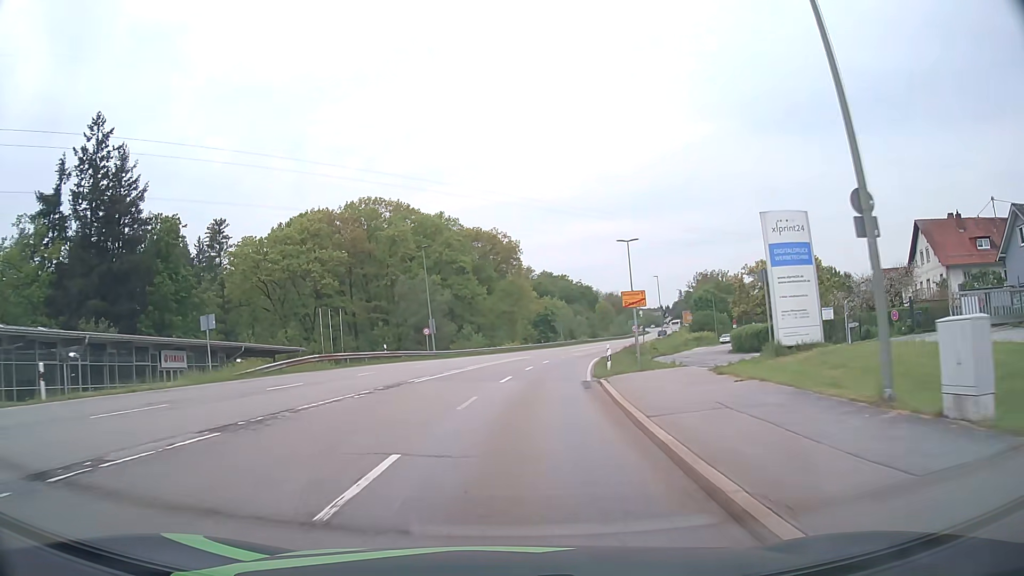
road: secondary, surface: asphalt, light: Day
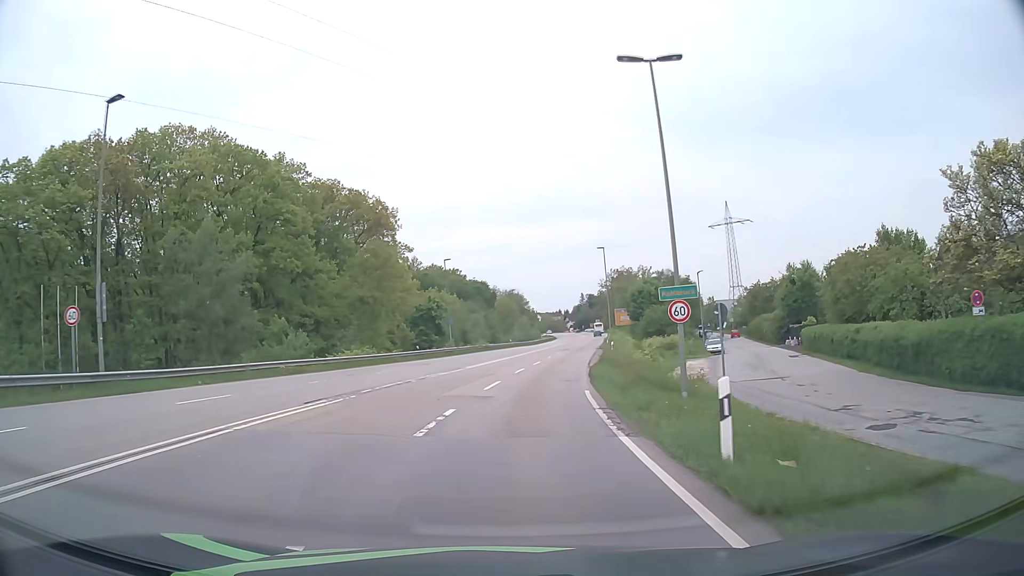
(+3.2, +39.3) m; +9°
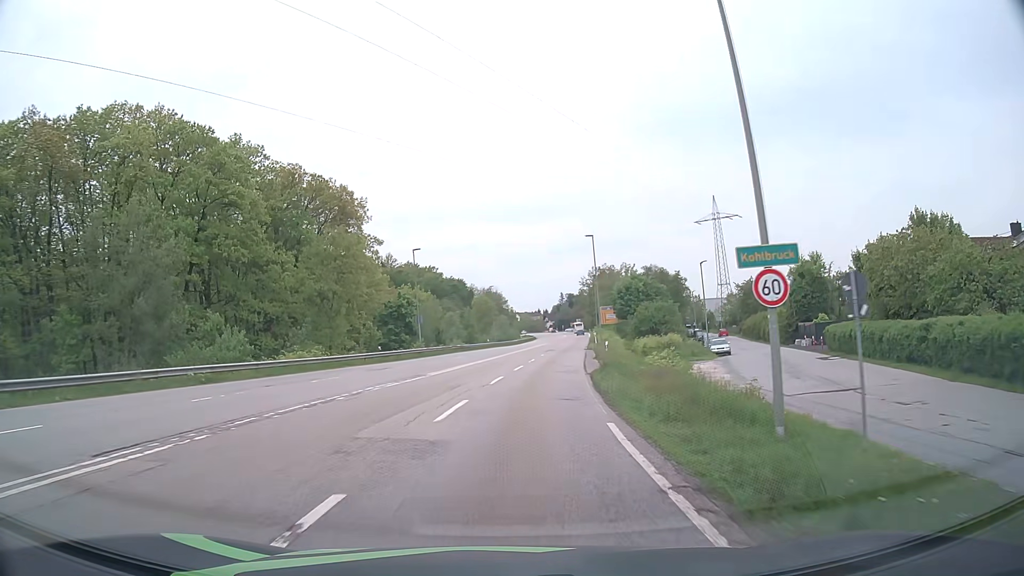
(+0.1, +7.9) m; +2°
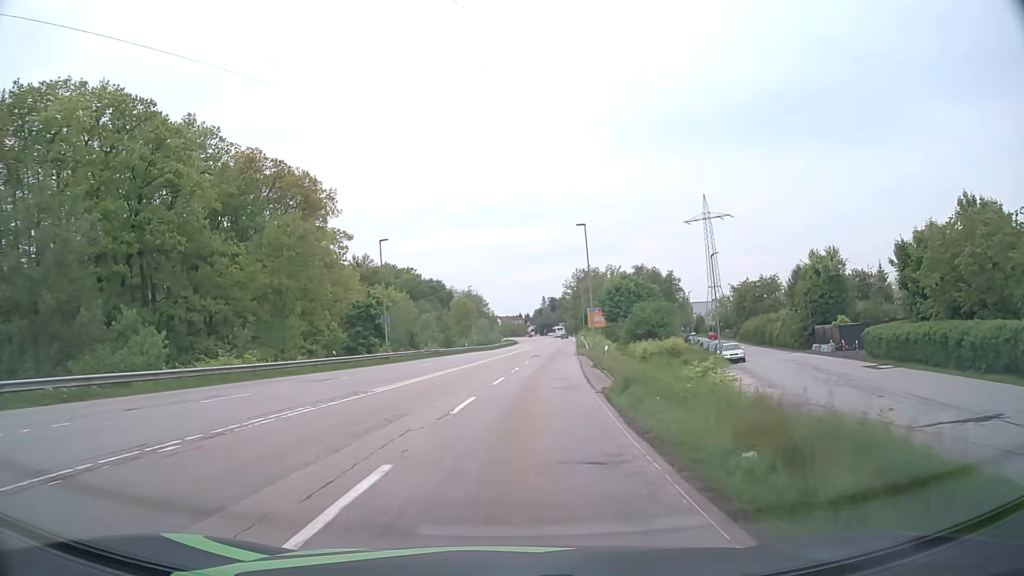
(+0.1, +8.0) m; +2°
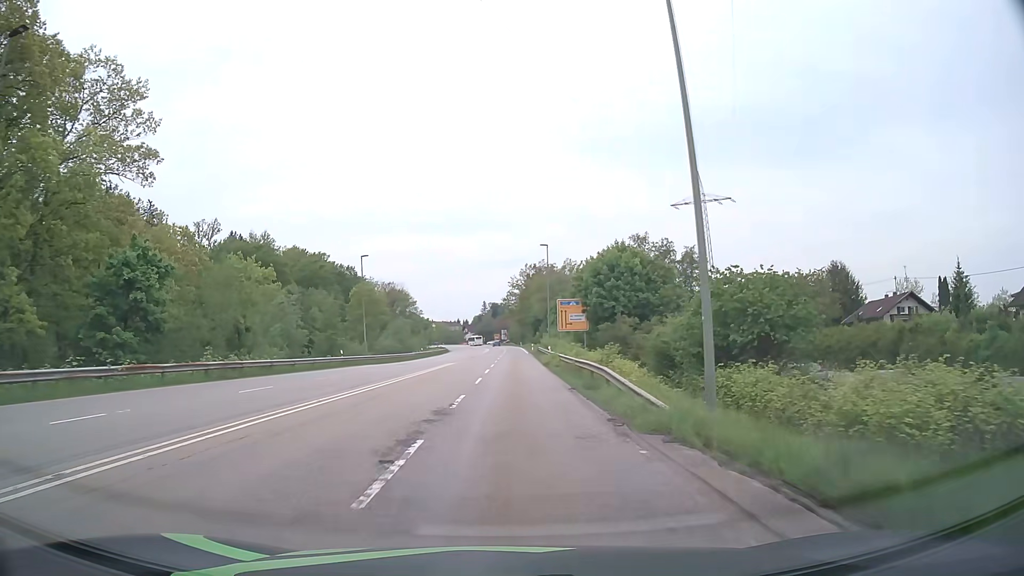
(+2.4, +41.7) m; +5°
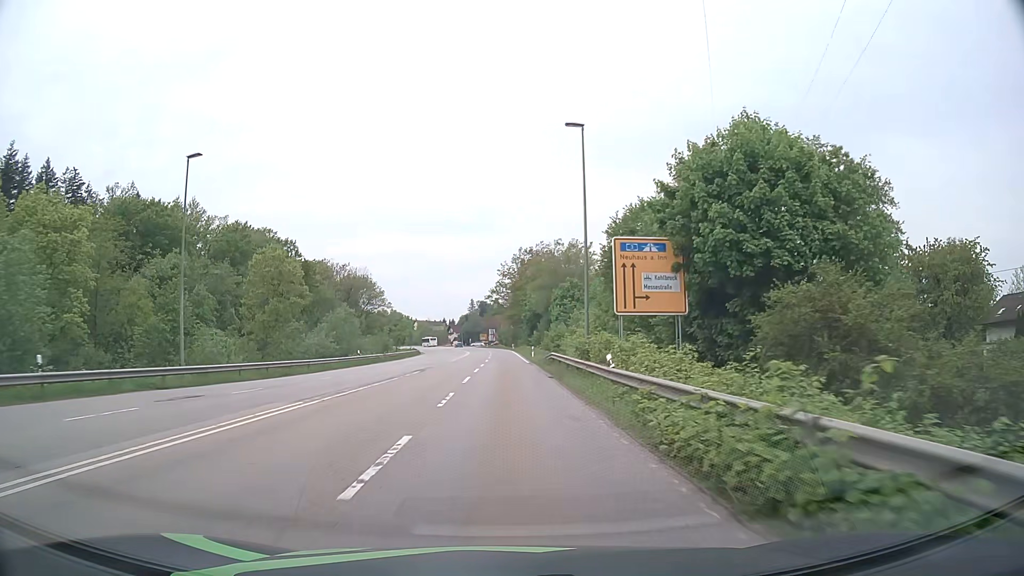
(+0.4, +35.4) m; +1°
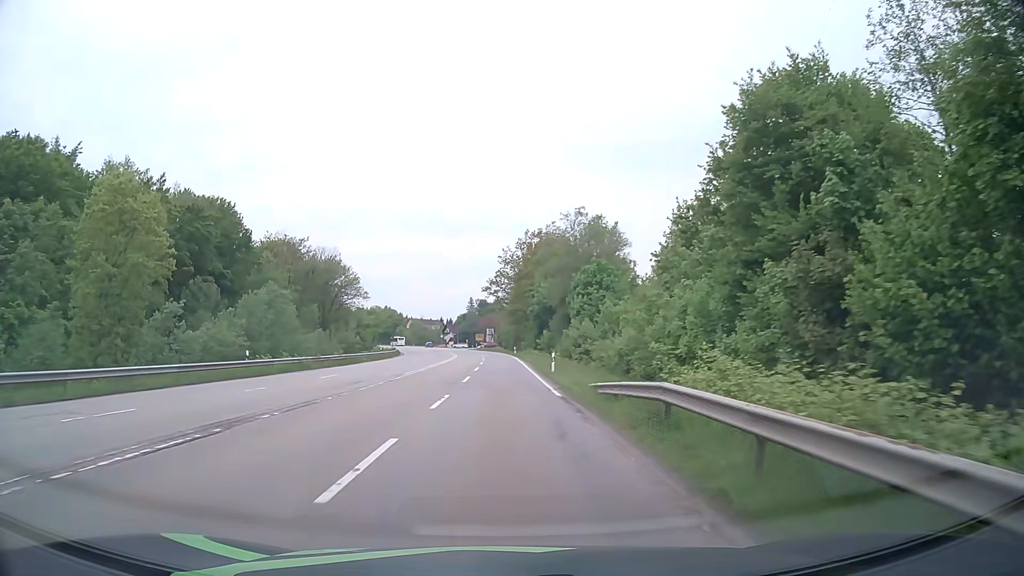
(+0.1, +26.9) m; 0°
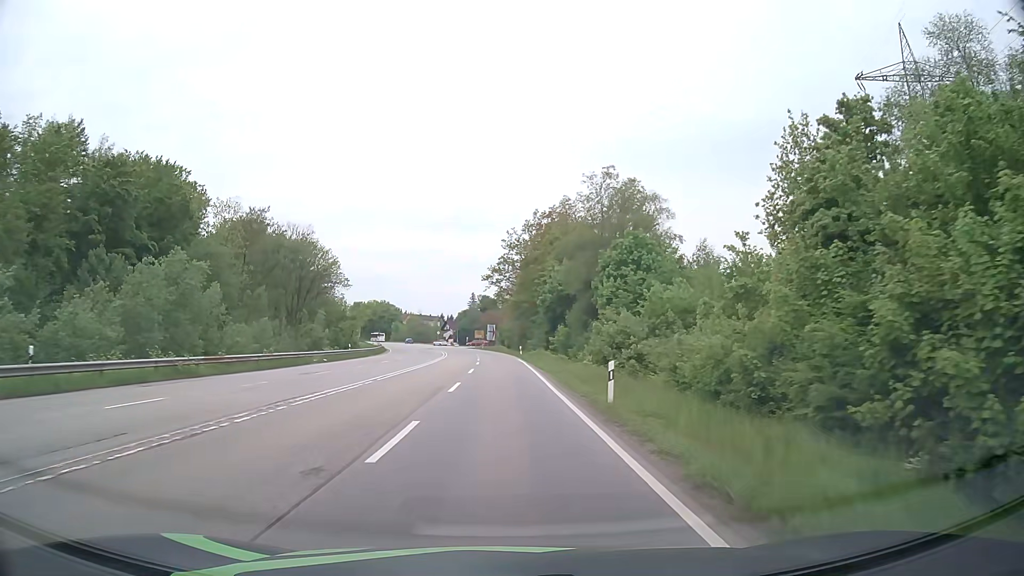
(0.0, +18.1) m; 0°
(0, +10) (0, +20) (0, +30) (0, +40) (-1, +50) (-1, +60) (-2, +70) (-2, +80) (-3, +90) (-4, +100) m
